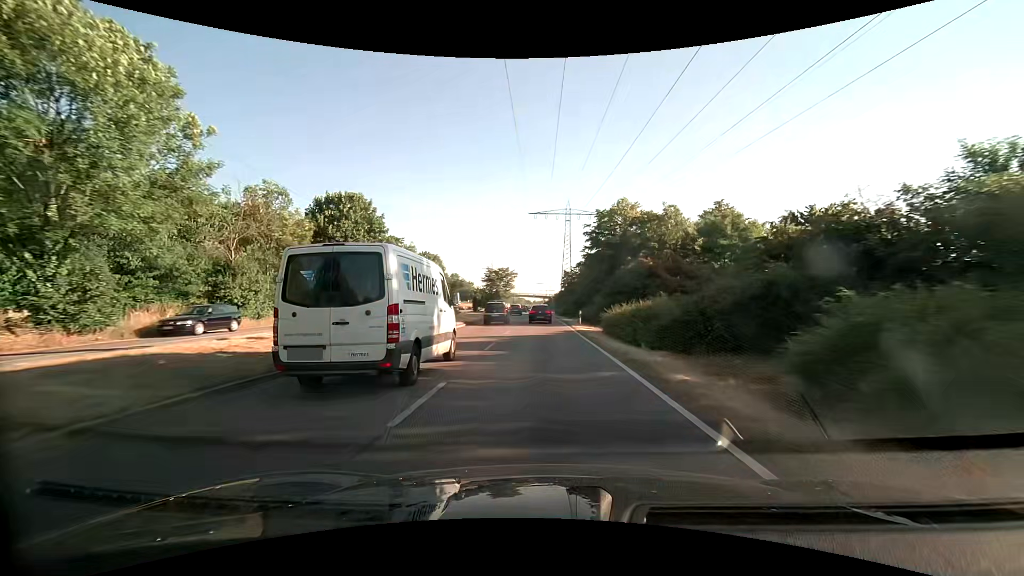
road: primary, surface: asphalt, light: Day
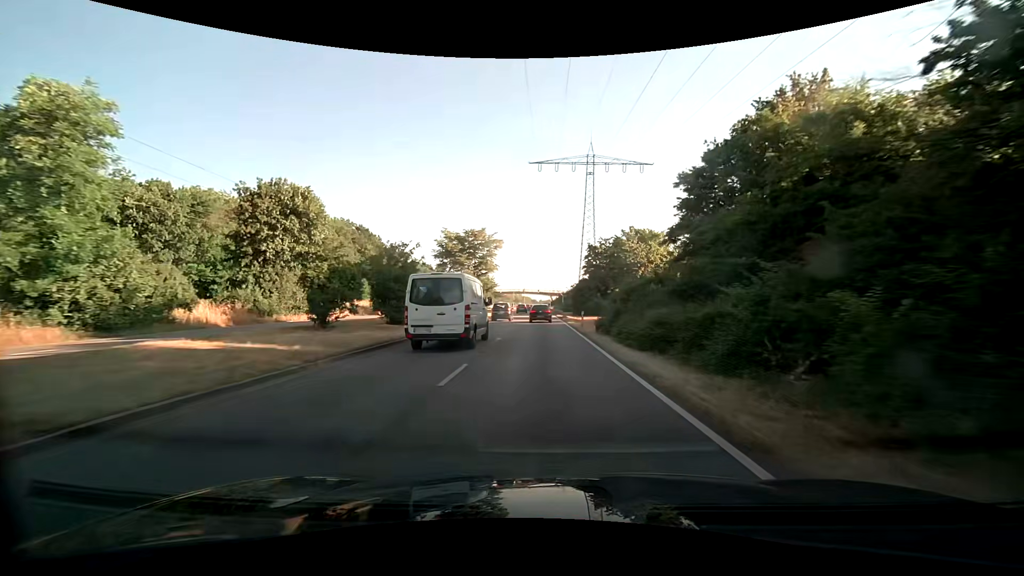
(-0.4, +51.9) m; -1°
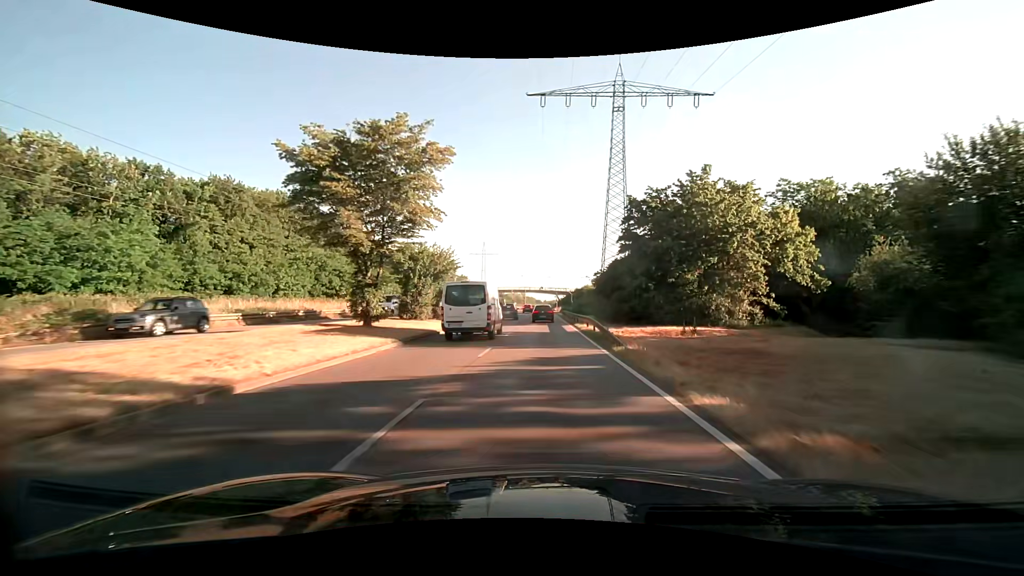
(0.0, +31.5) m; 0°
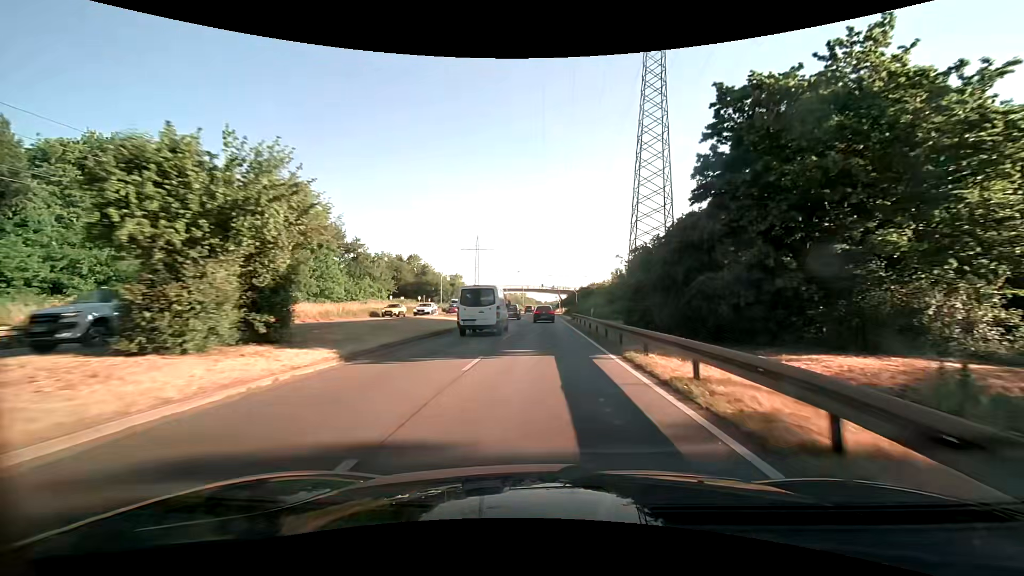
(0.0, +20.9) m; 0°
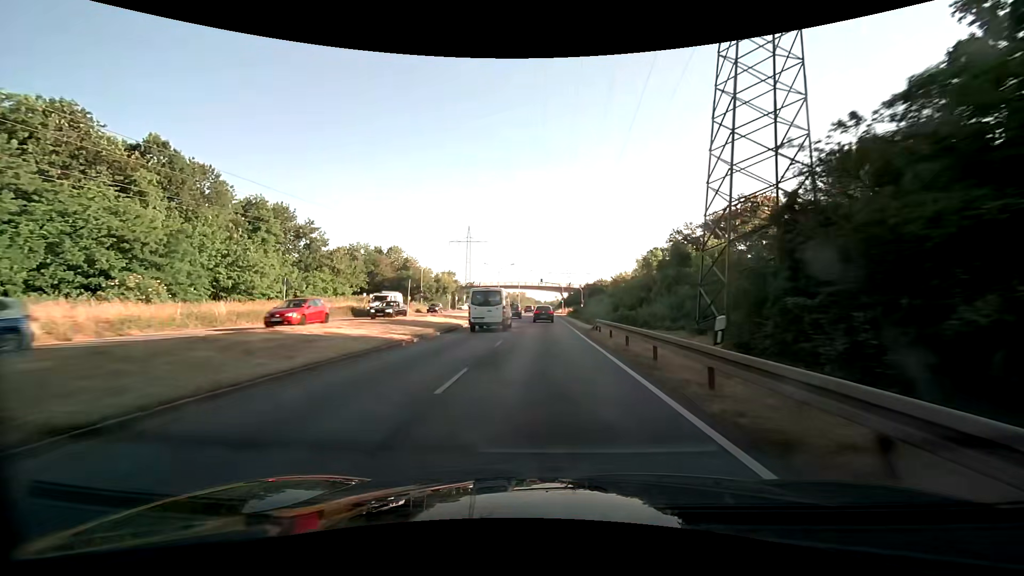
(0.0, +20.7) m; 0°
